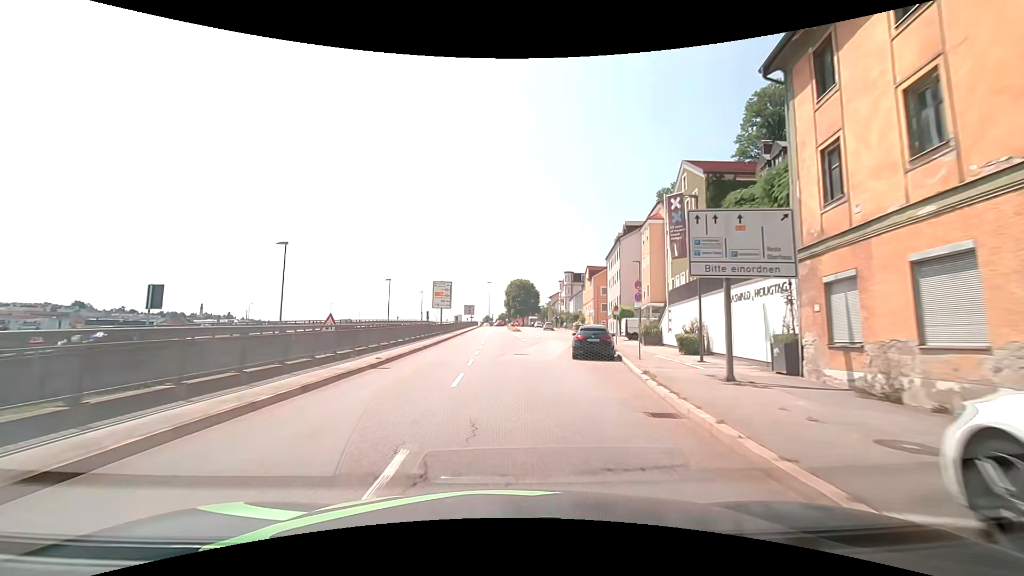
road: primary_link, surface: asphalt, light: Day
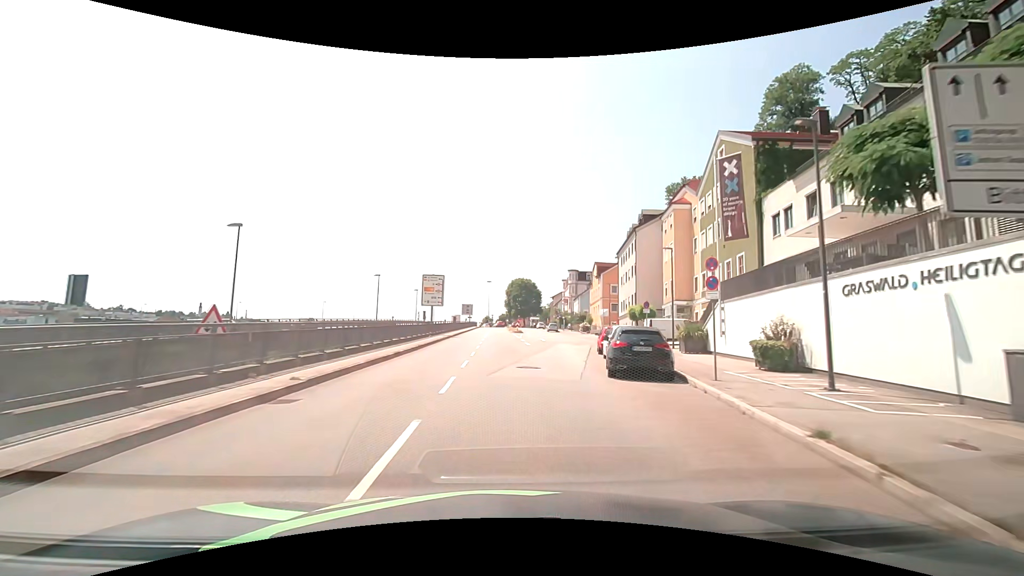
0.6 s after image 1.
(0.0, +7.5) m; 0°
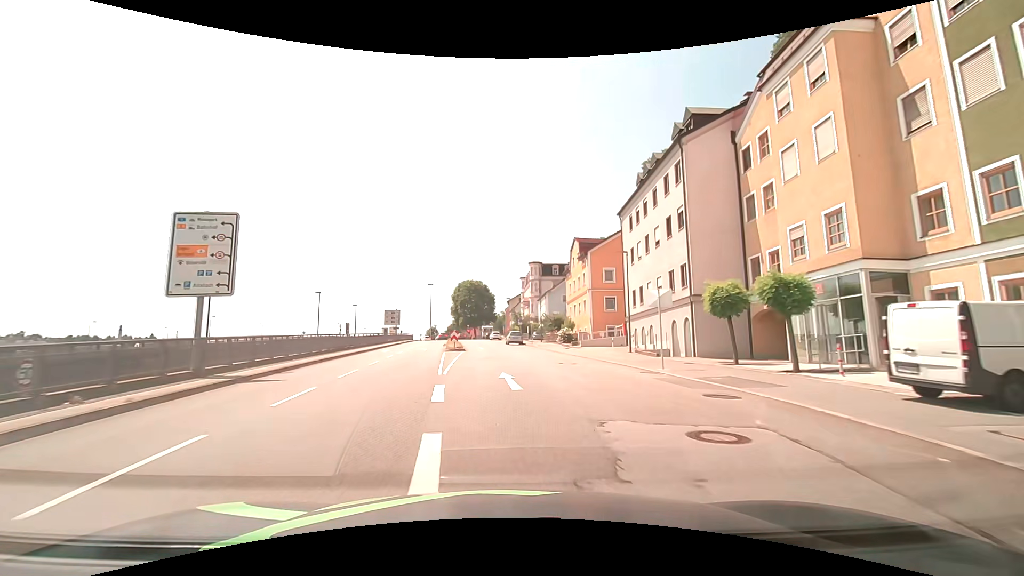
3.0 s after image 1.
(+1.7, +29.6) m; +6°
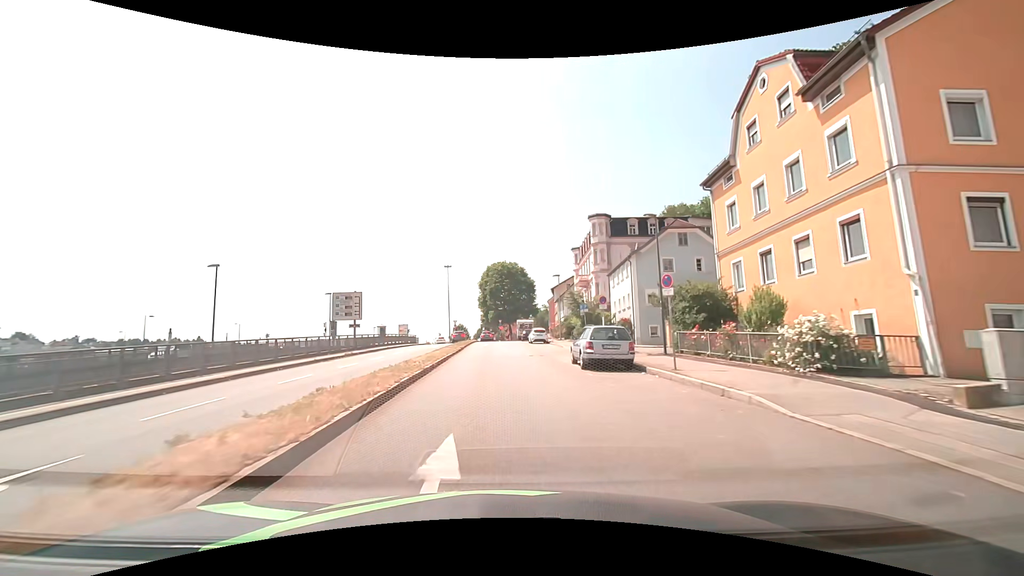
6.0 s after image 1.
(-0.9, +37.0) m; -4°
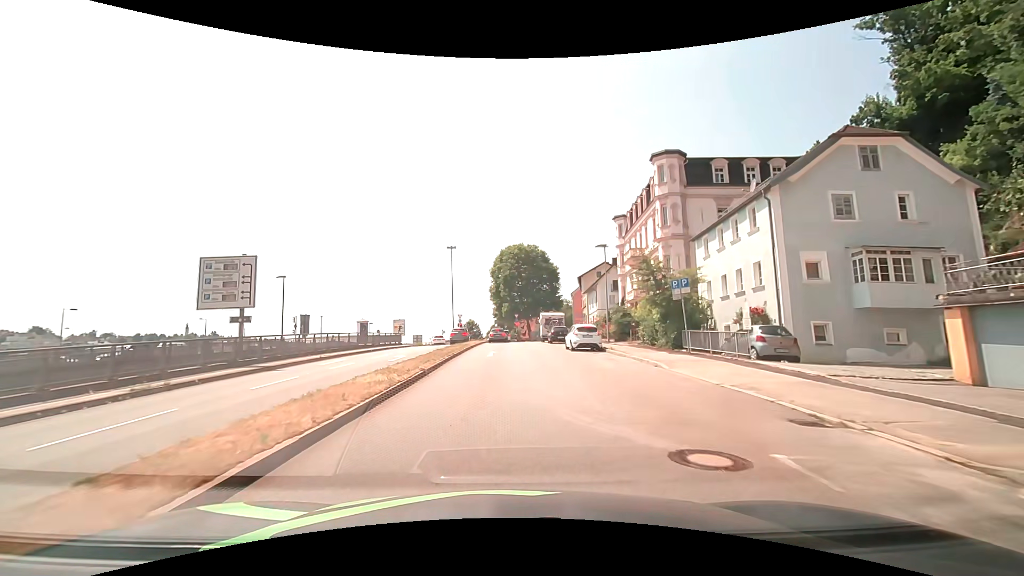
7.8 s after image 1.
(-0.5, +20.2) m; -2°
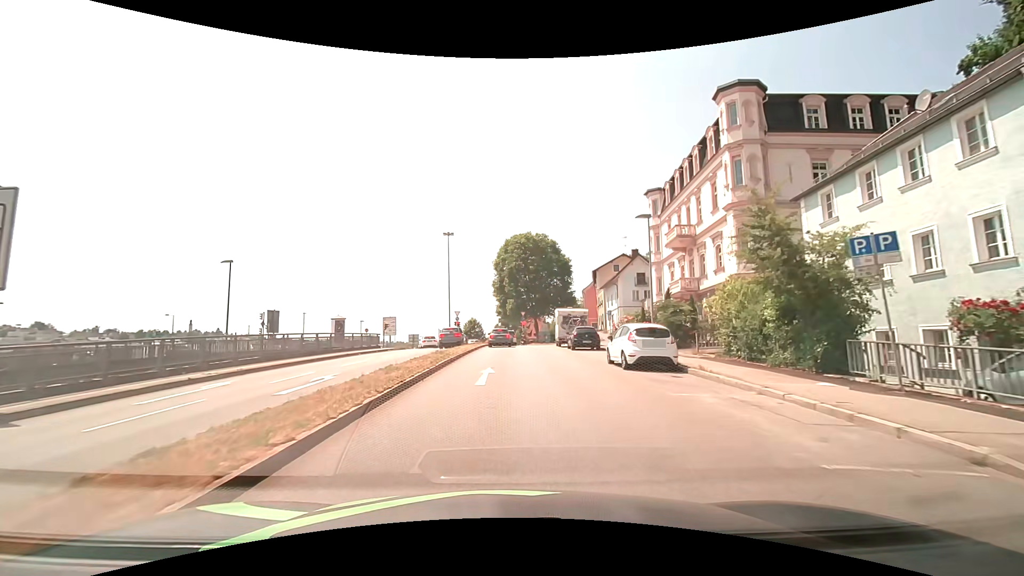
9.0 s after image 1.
(0.0, +11.2) m; -1°
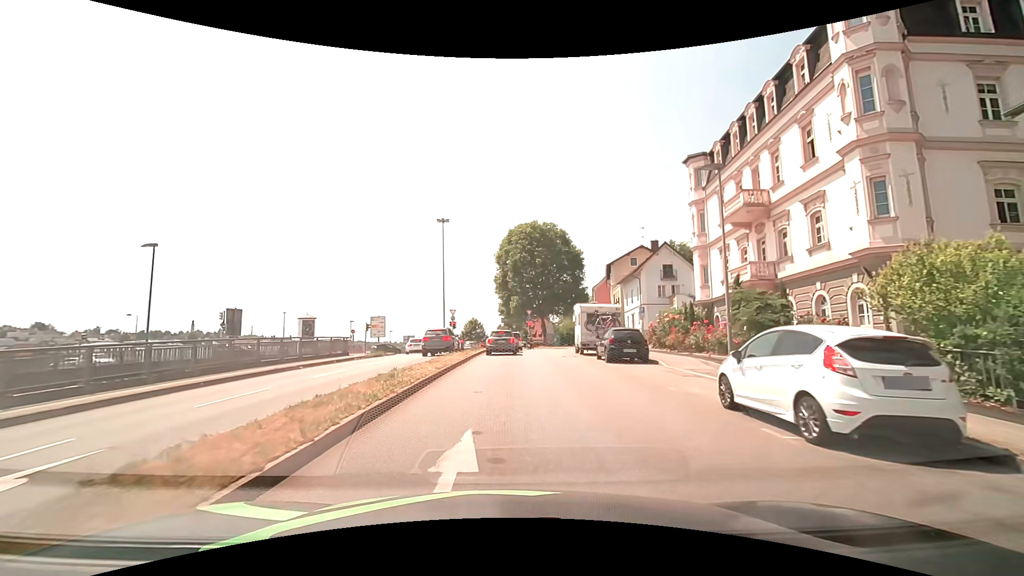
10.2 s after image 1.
(0.0, +9.4) m; 0°
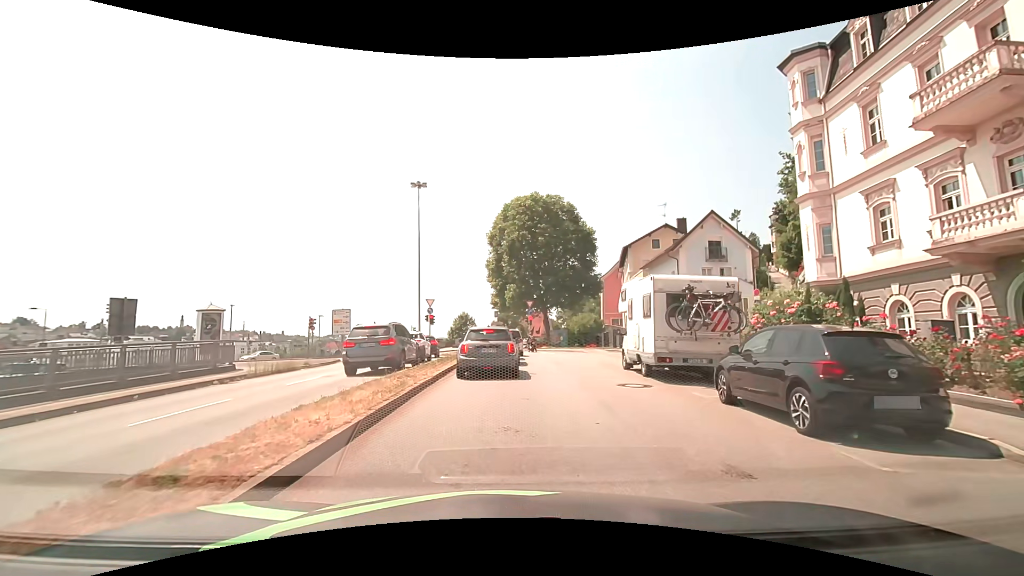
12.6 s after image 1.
(0.0, +13.6) m; 0°
